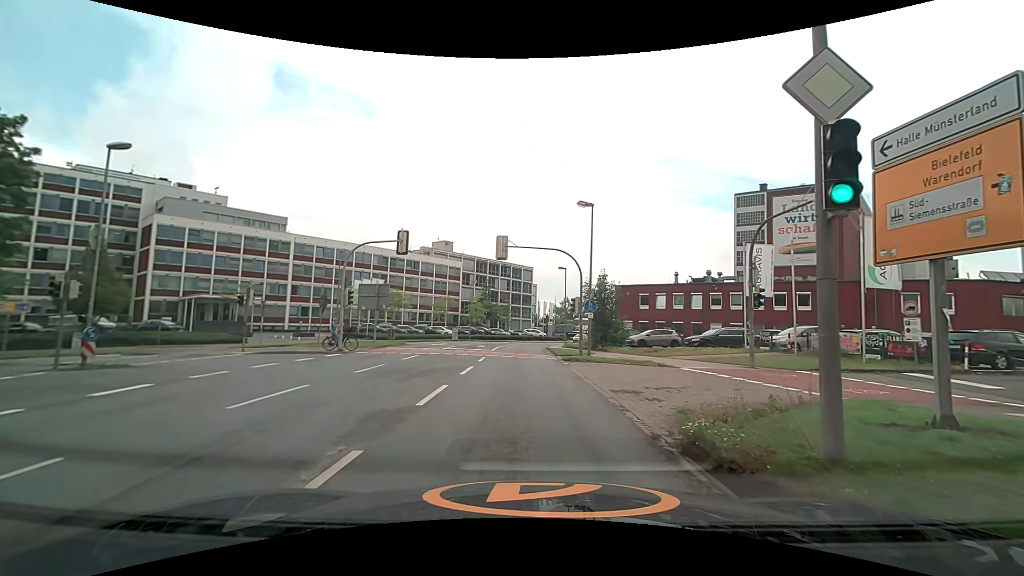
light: Day
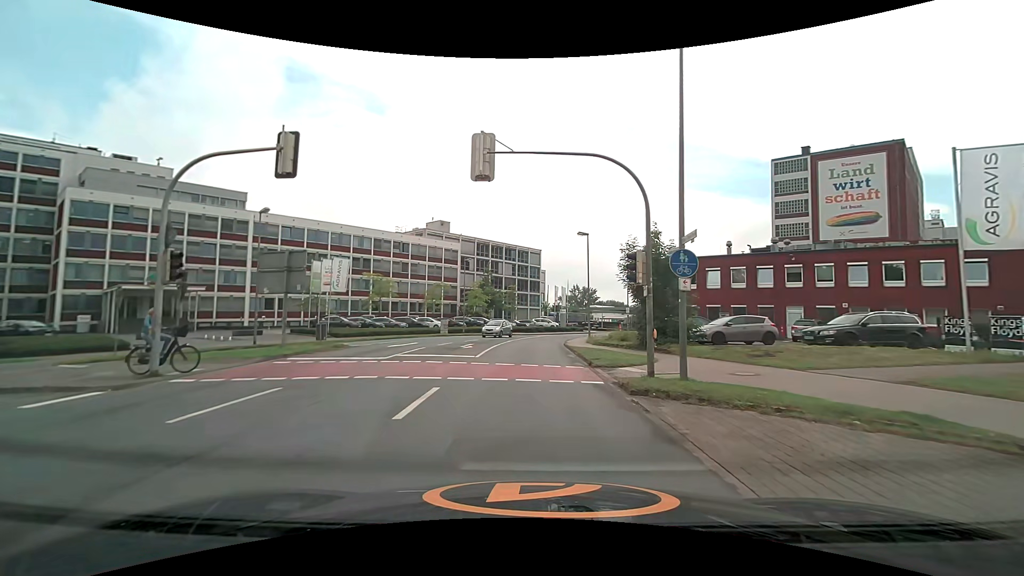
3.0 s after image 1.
(-0.1, +14.2) m; 0°
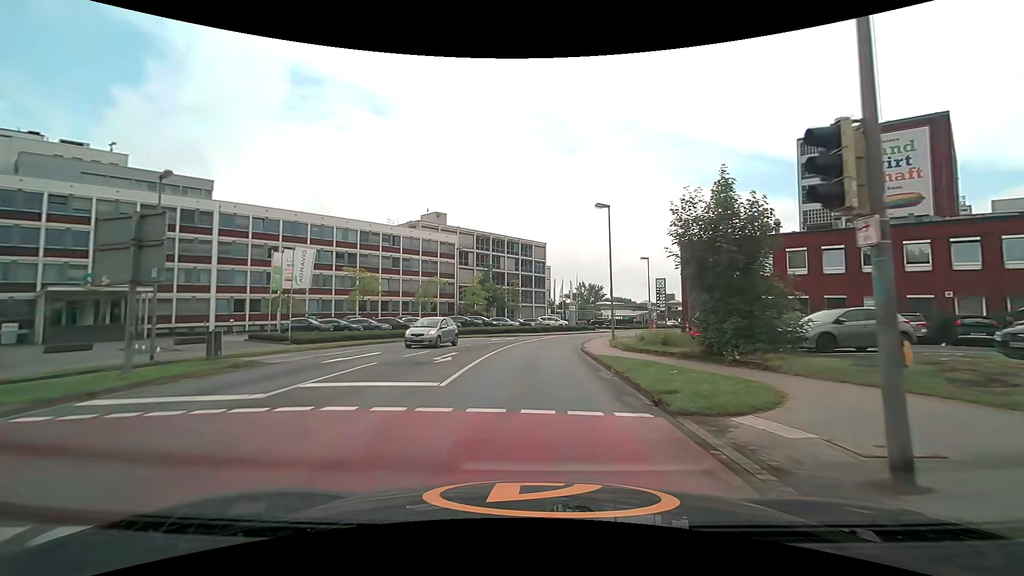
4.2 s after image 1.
(-0.1, +8.4) m; -1°
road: unclassified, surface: asphalt
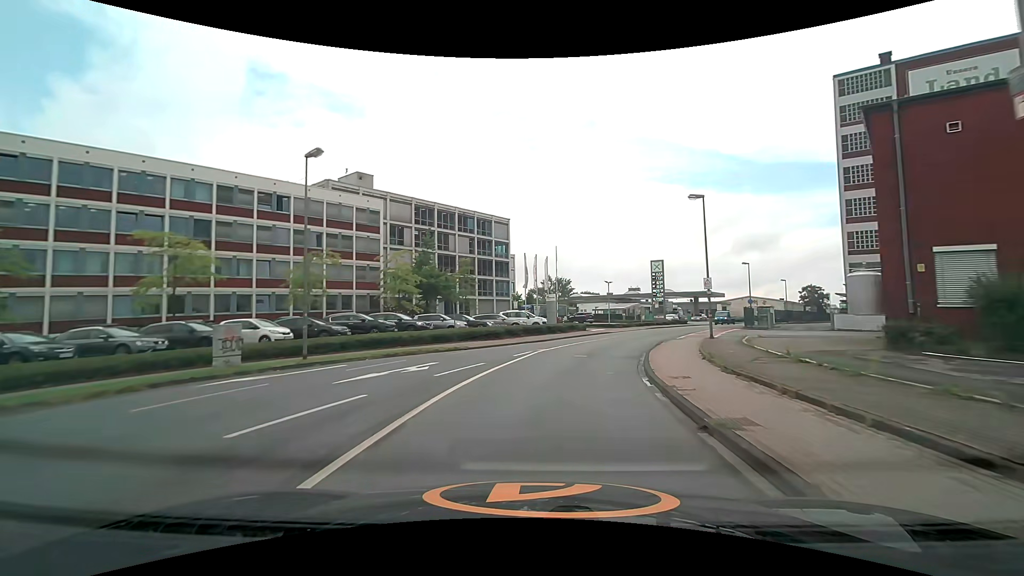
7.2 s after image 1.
(+0.4, +24.6) m; +4°
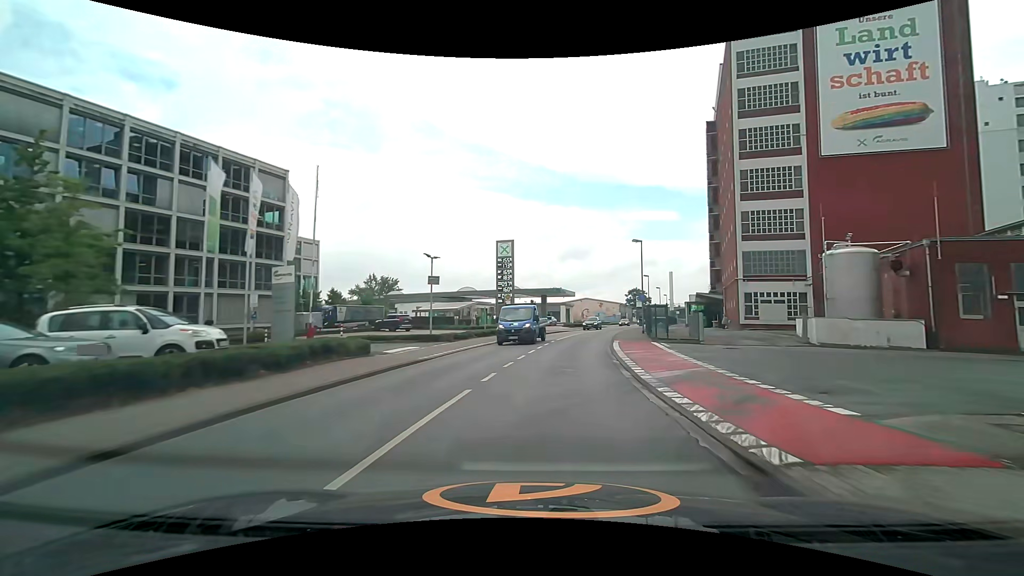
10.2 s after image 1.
(+4.0, +26.3) m; +19°
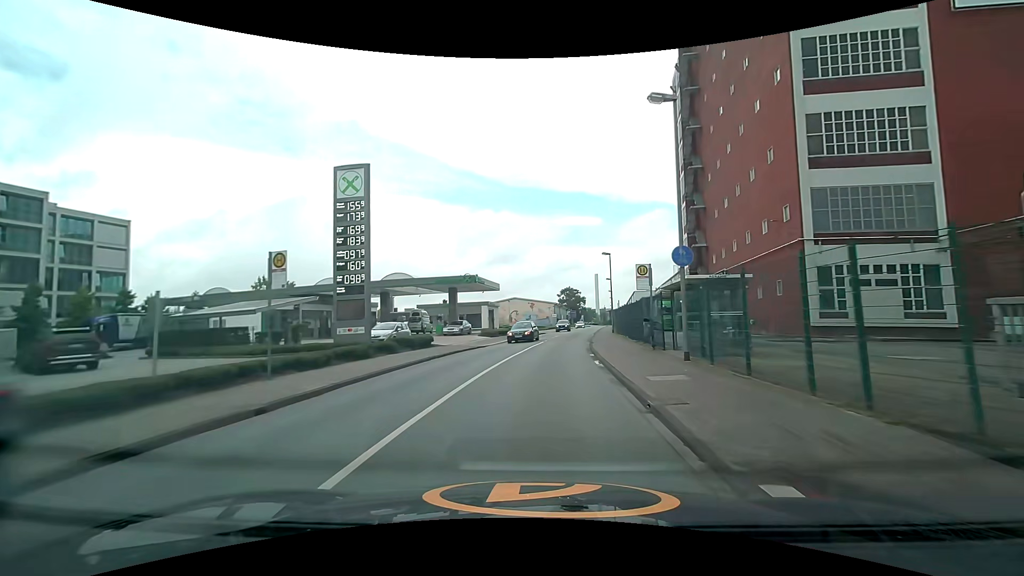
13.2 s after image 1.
(+2.5, +28.1) m; +8°
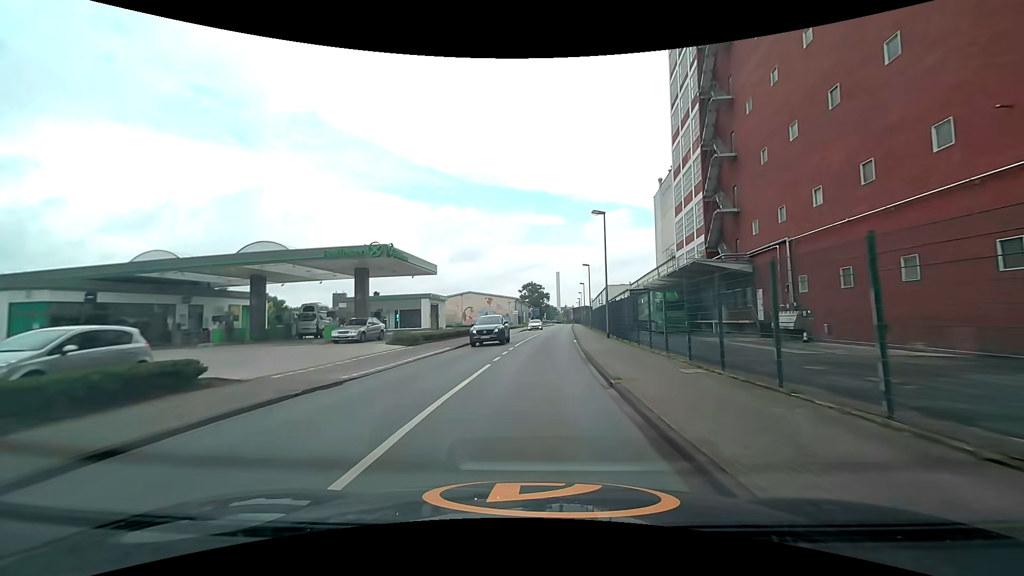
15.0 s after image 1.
(+0.8, +18.6) m; +5°
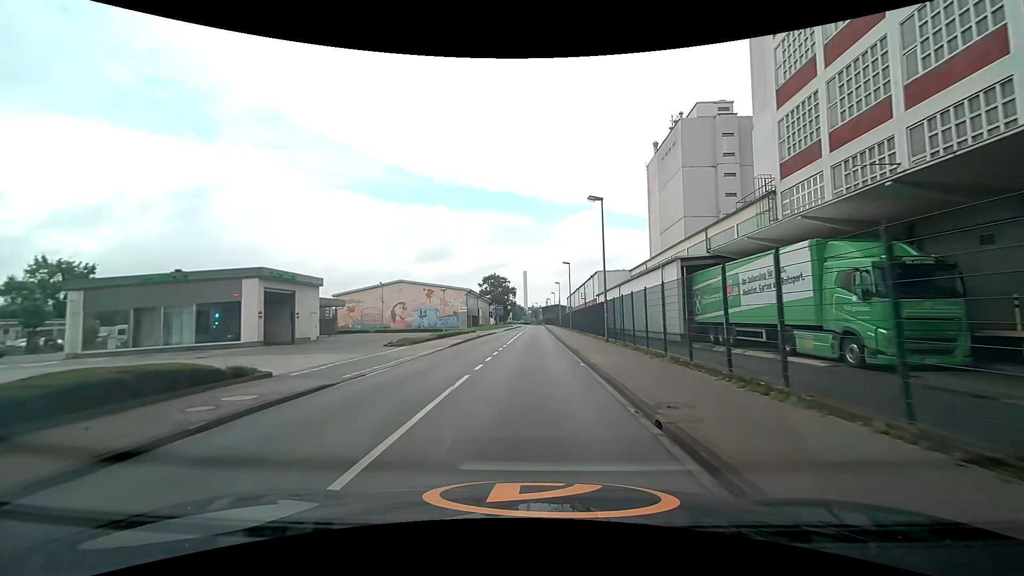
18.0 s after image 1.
(+1.1, +33.5) m; +3°
(0, +10) (0, +20) (+1, +30) (+1, +40) (+1, +50) (+1, +60) (+1, +70) (+2, +80) (+2, +90) (+2, +100) m
